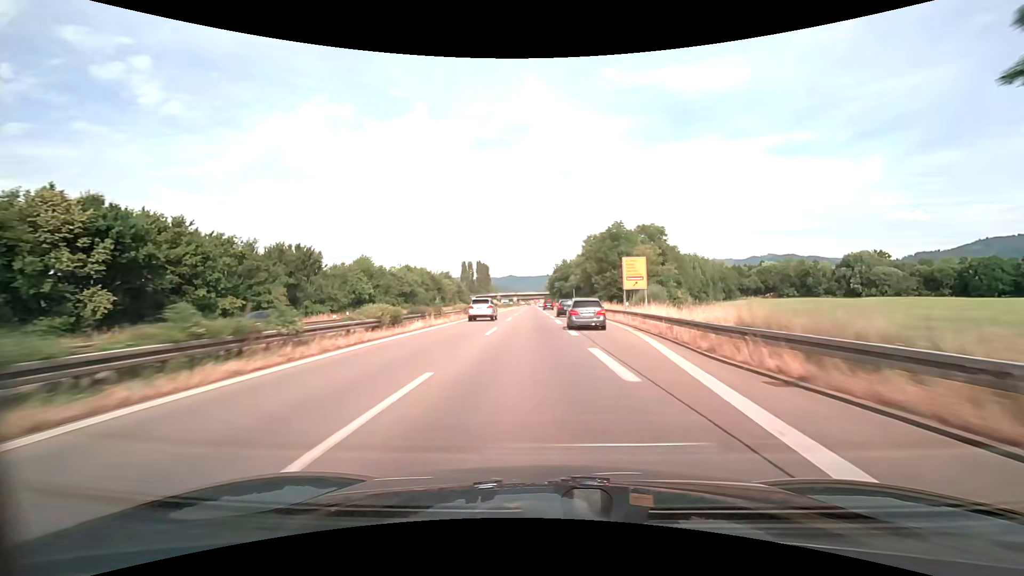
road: trunk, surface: asphalt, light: Day
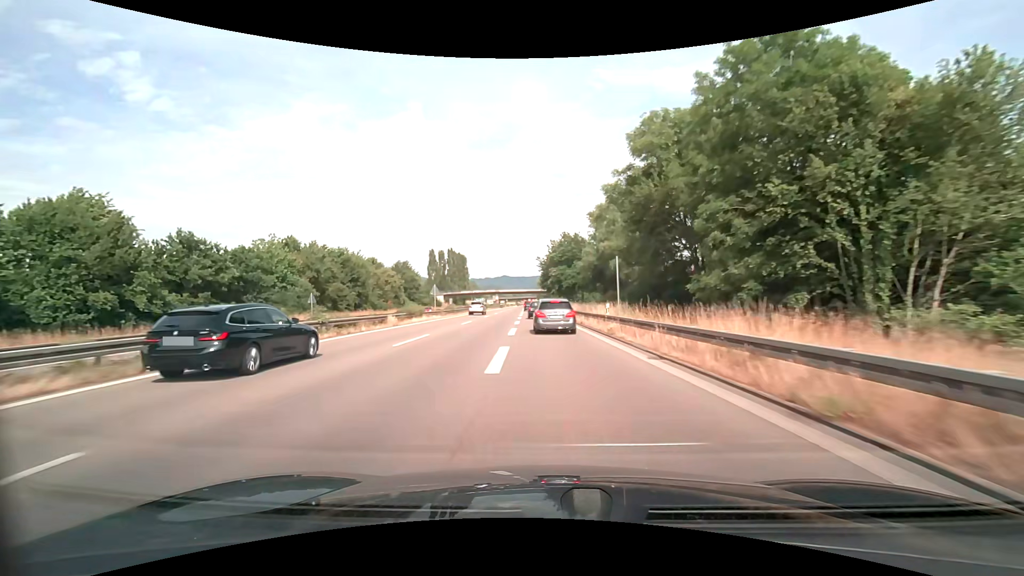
(+1.3, +56.4) m; +2°
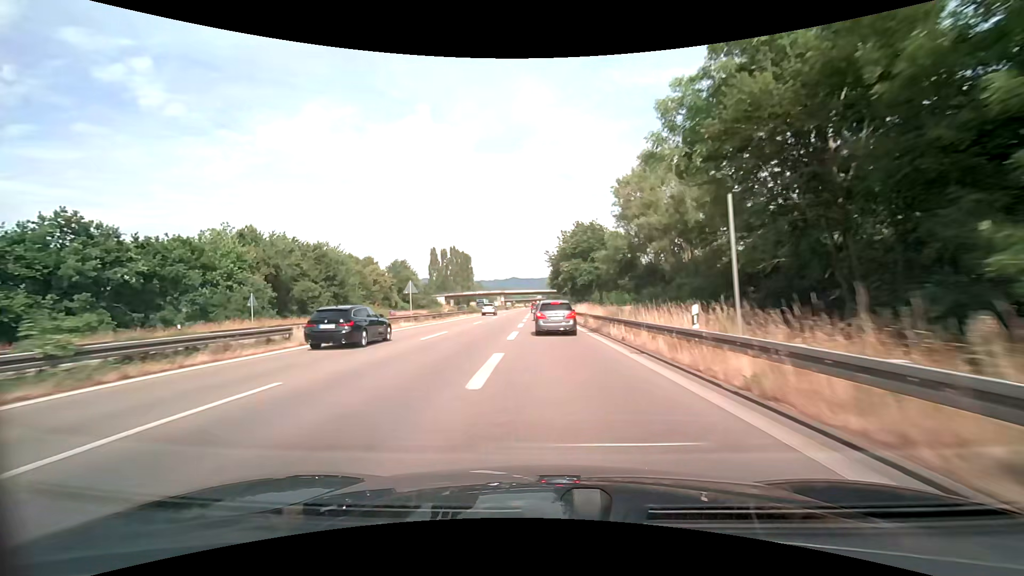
(-0.2, +13.1) m; -1°
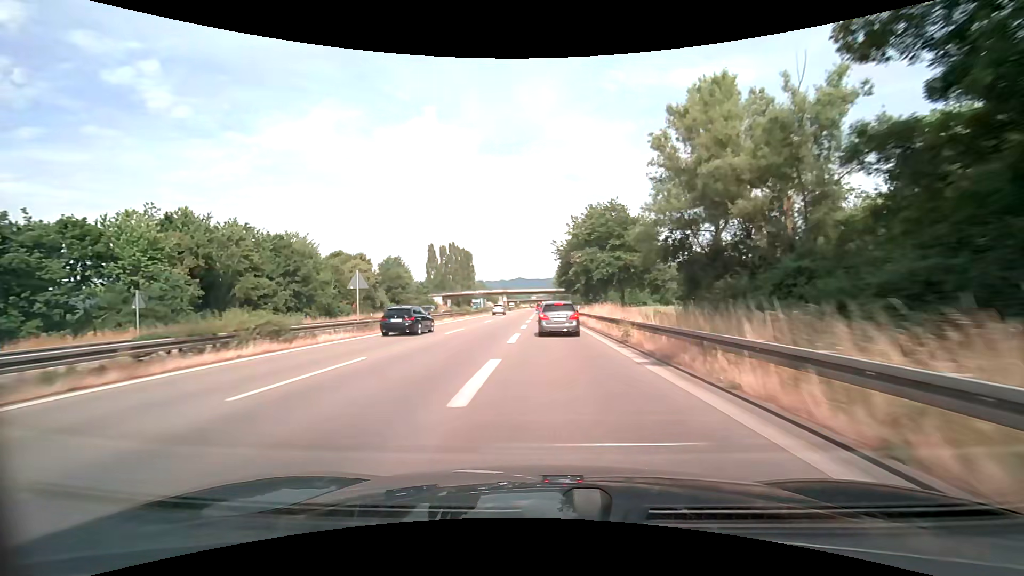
(-0.1, +12.8) m; -1°
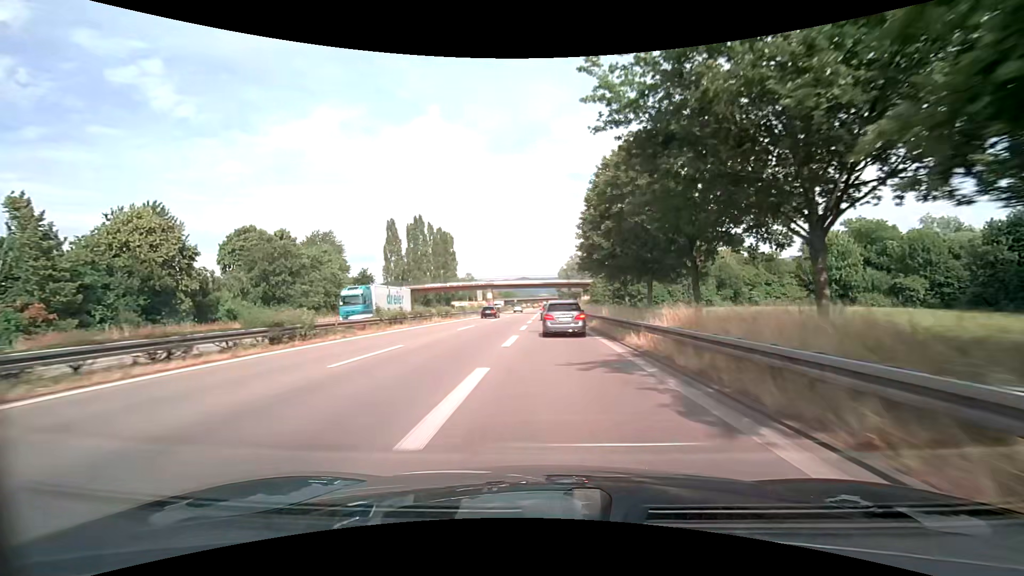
(-0.3, +47.9) m; -1°
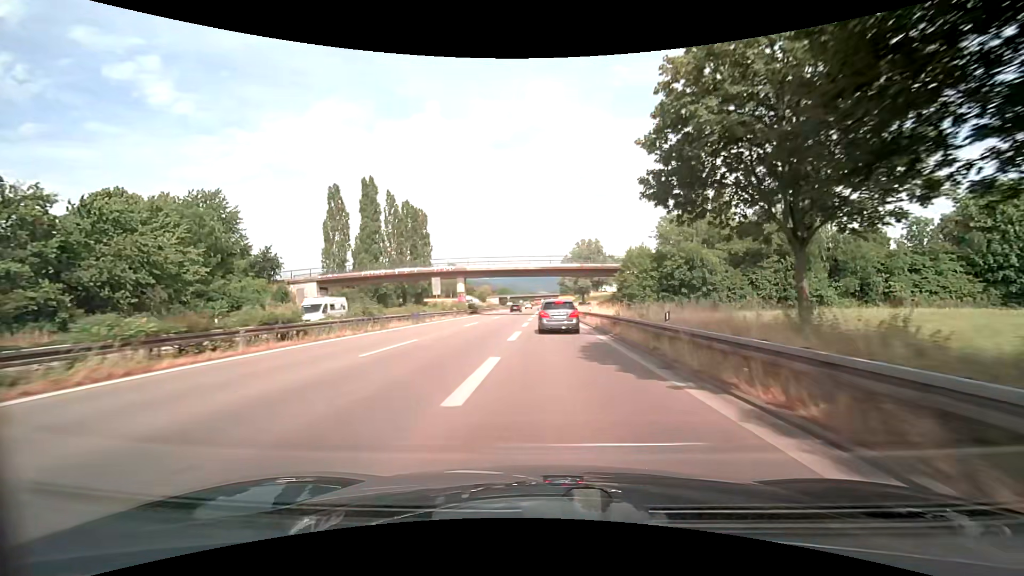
(-0.1, +32.7) m; 0°
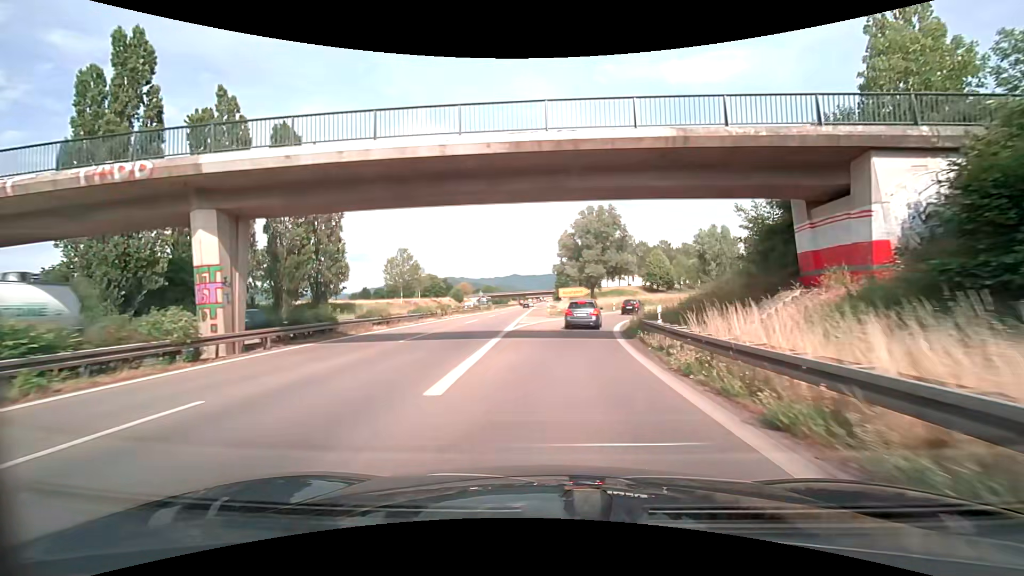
(+0.3, +45.6) m; +1°
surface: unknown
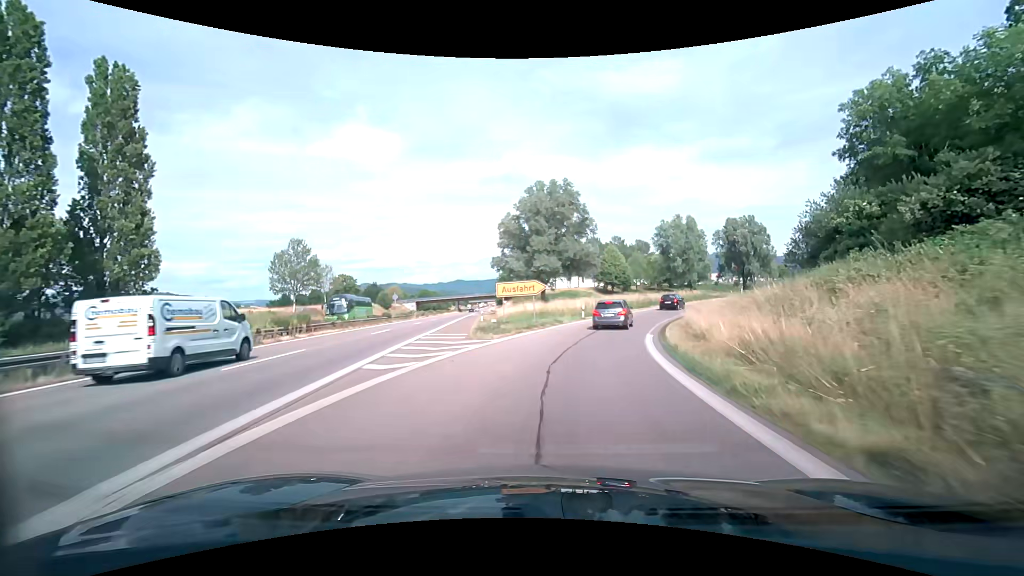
(+0.7, +22.9) m; +5°
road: trunk_link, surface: asphalt
